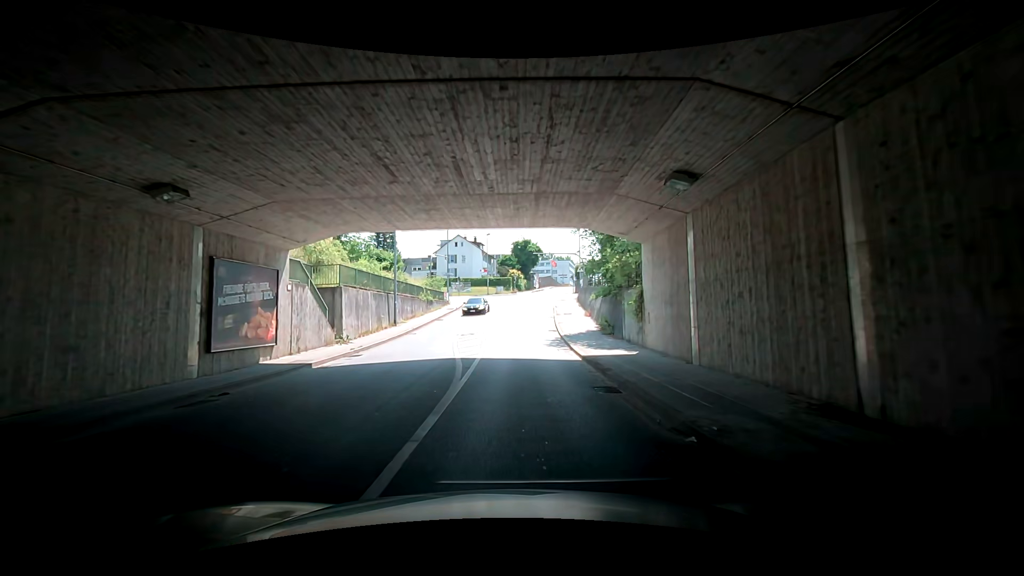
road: tertiary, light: Day
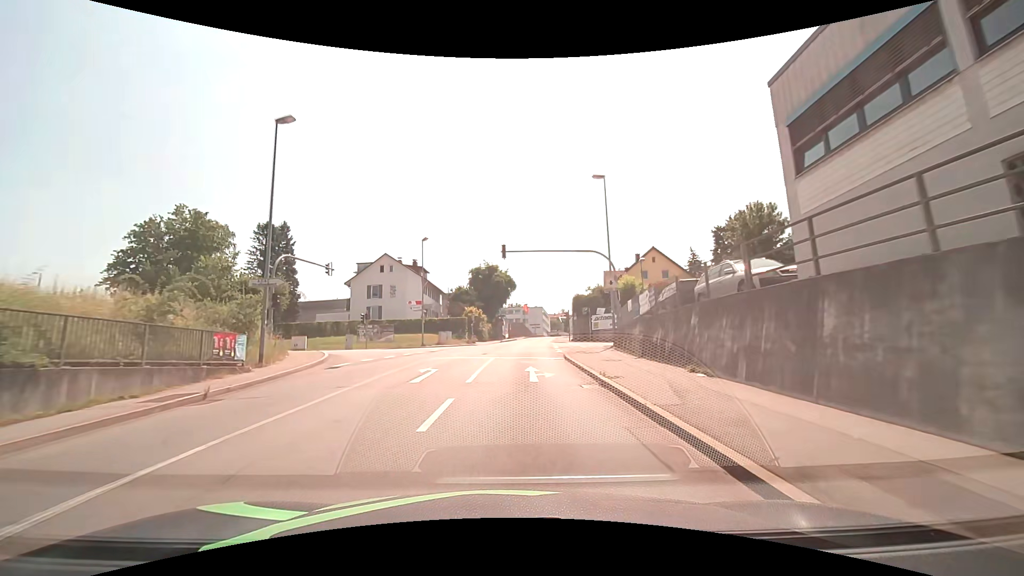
(+2.2, +36.2) m; +3°
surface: asphalt
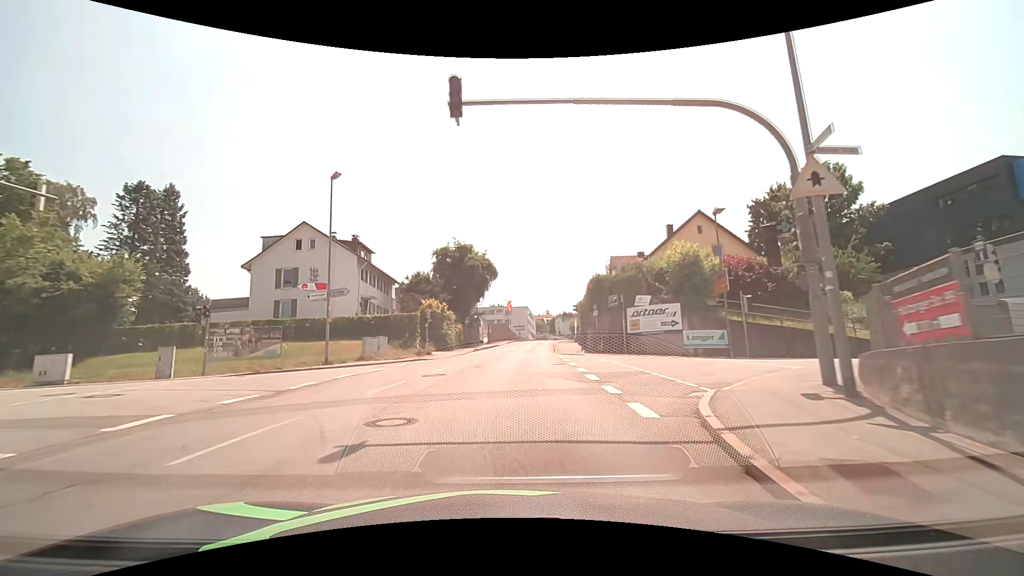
(+0.5, +20.6) m; +3°
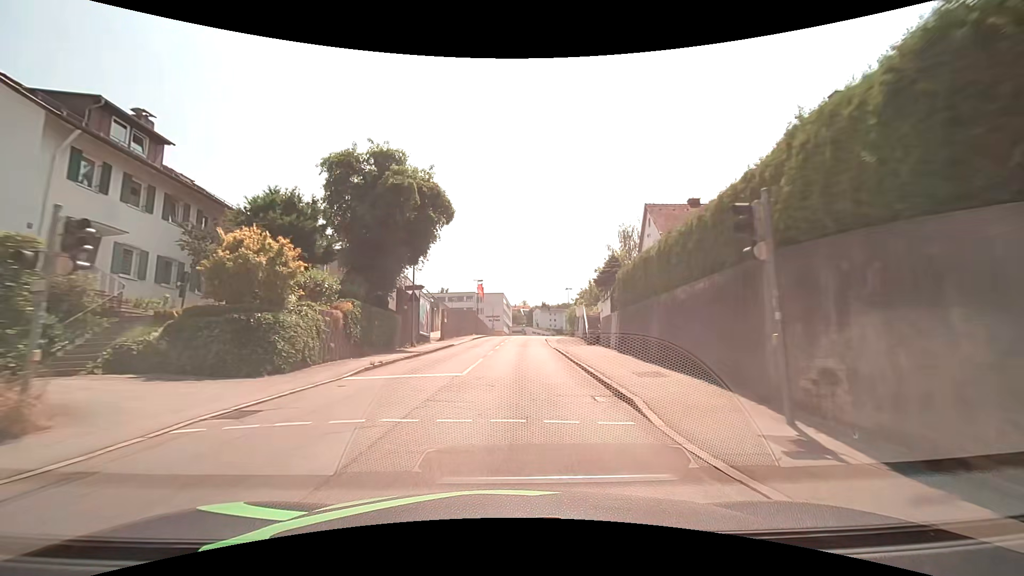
(+0.5, +27.5) m; +3°
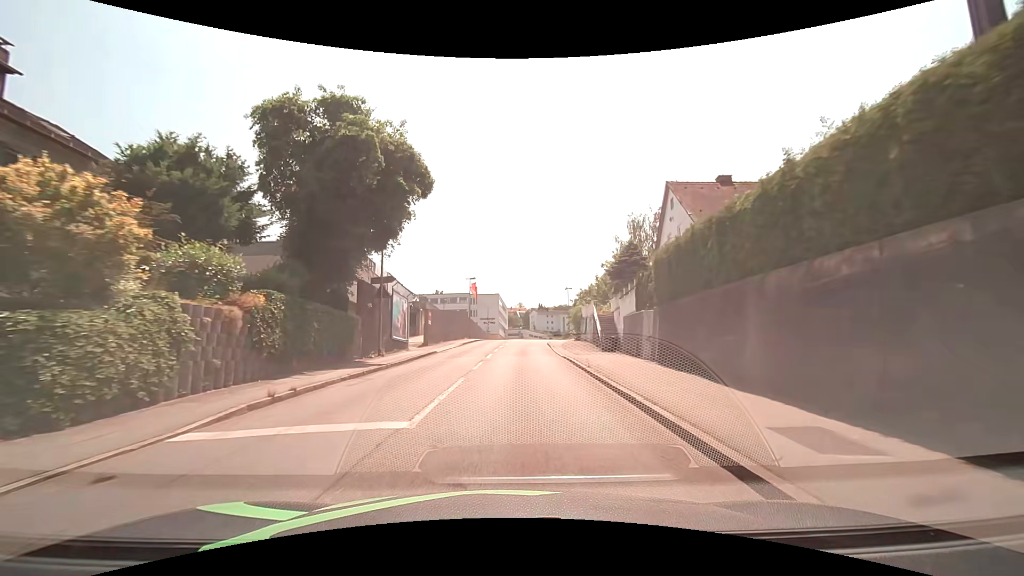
(0.0, +7.1) m; 0°
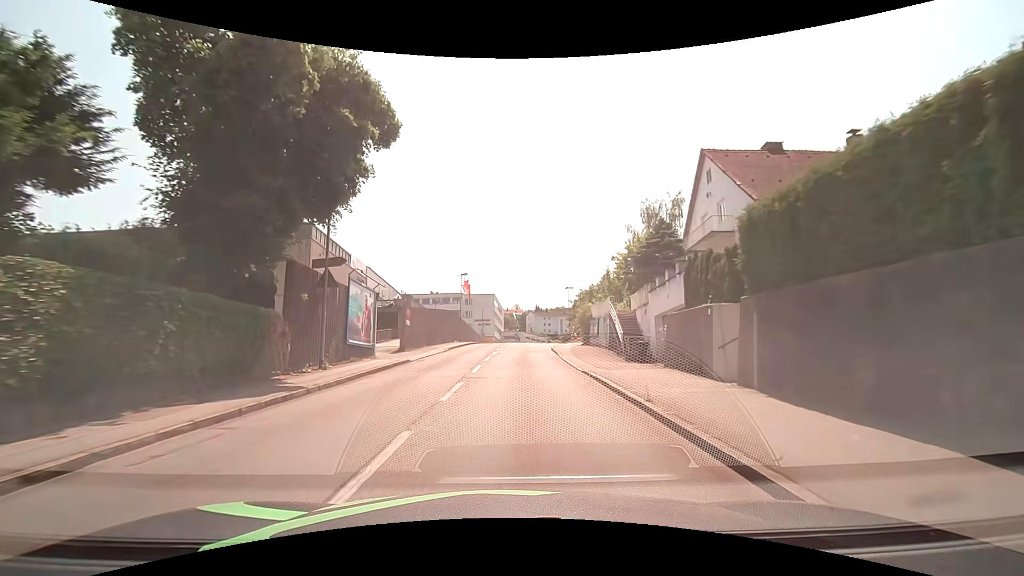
(+0.1, +7.1) m; +1°
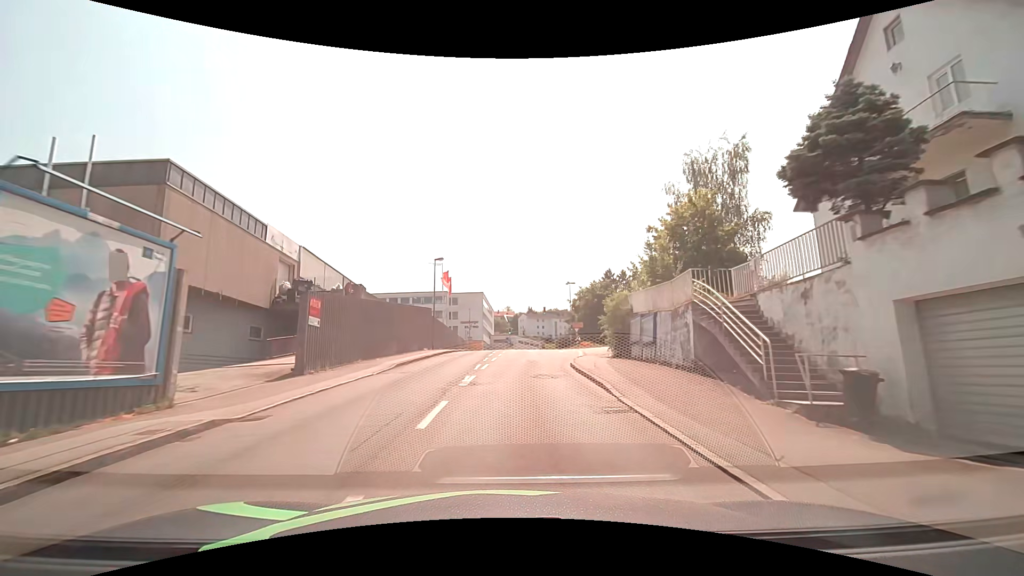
(+0.2, +14.5) m; +1°
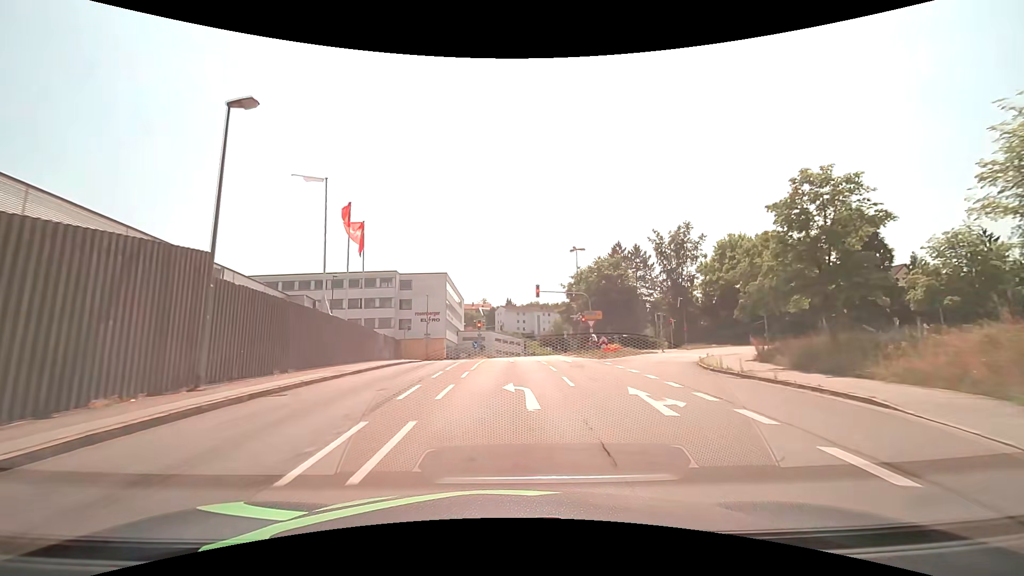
(+0.5, +29.4) m; +2°
